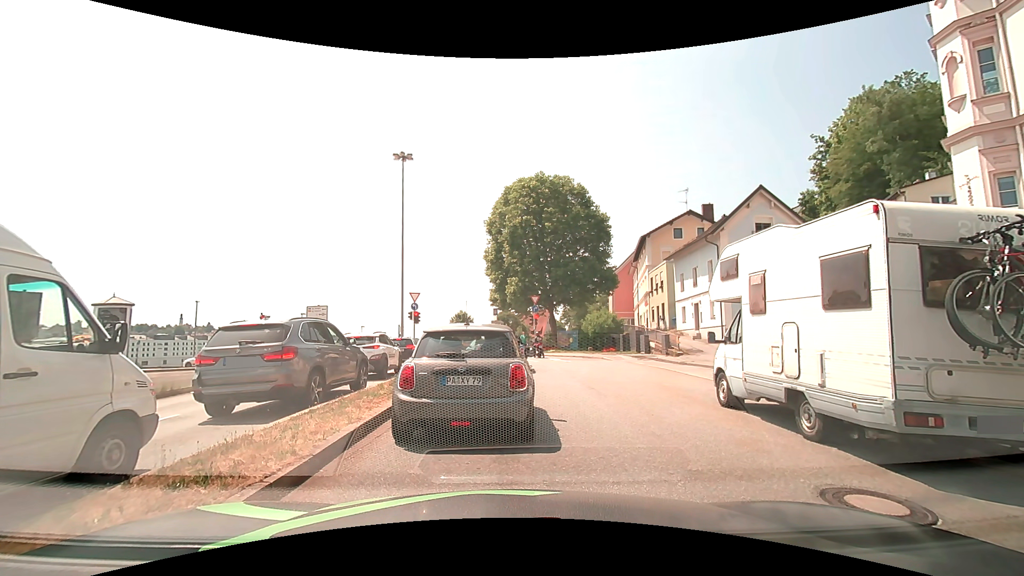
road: primary_link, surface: asphalt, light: Day
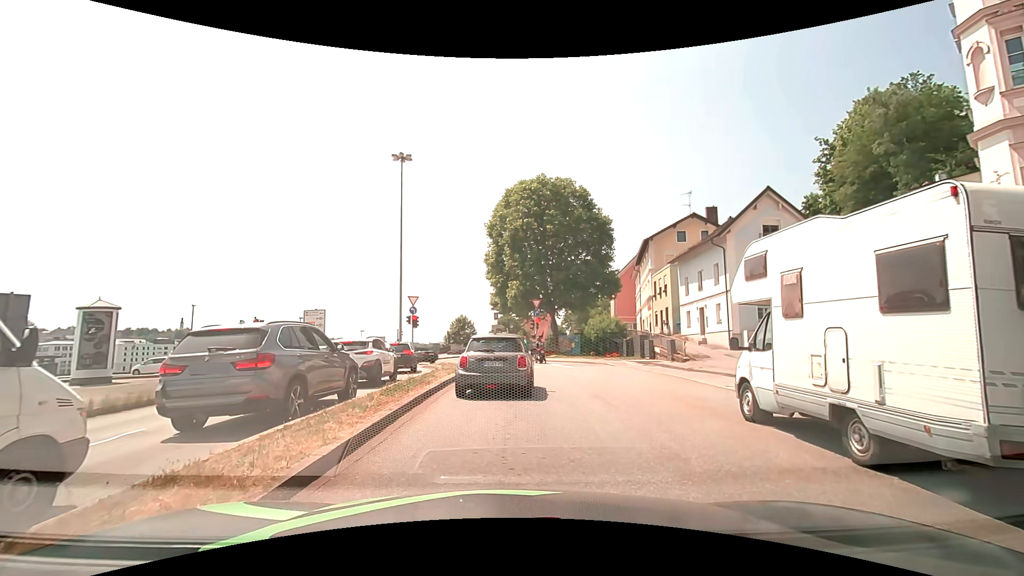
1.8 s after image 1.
(0.0, +1.0) m; 0°
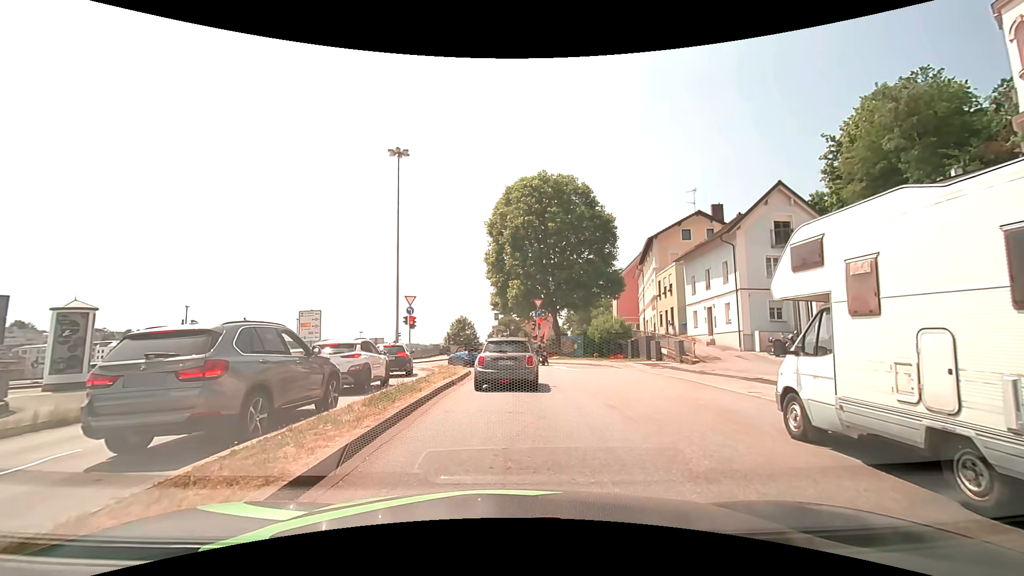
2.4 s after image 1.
(0.0, +1.4) m; 0°
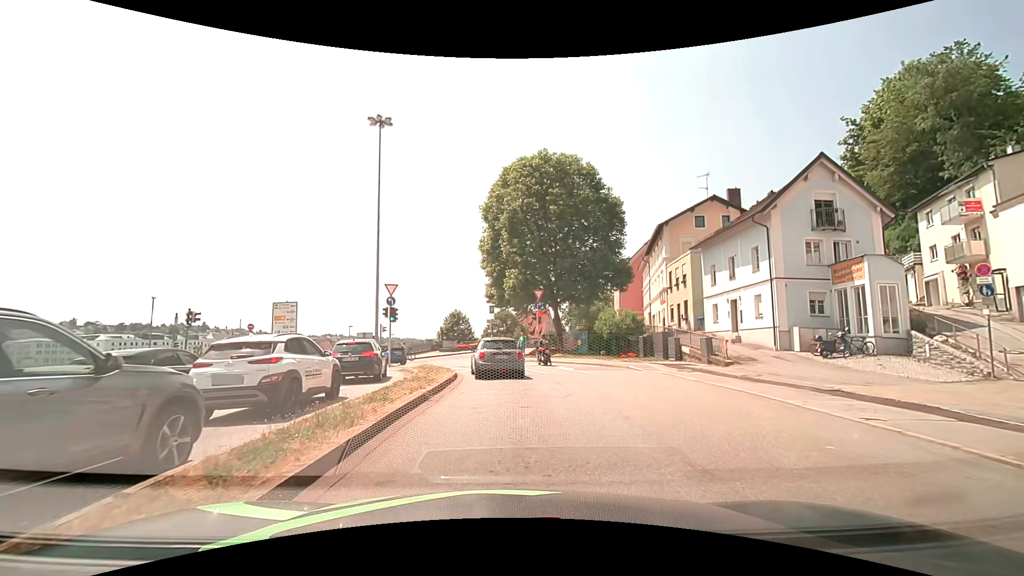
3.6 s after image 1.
(+0.1, +4.9) m; +2°
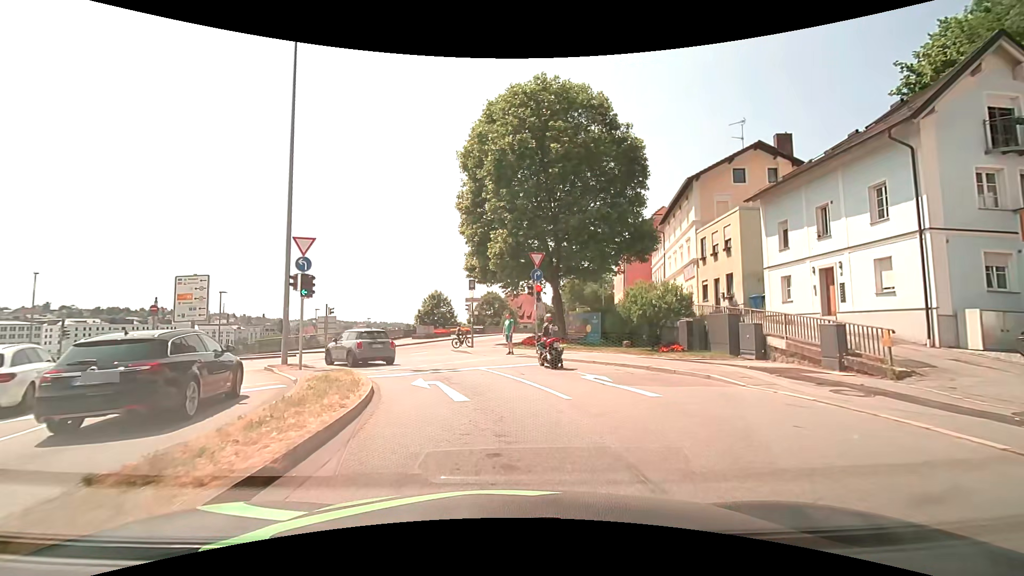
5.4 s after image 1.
(0.0, +11.1) m; 0°
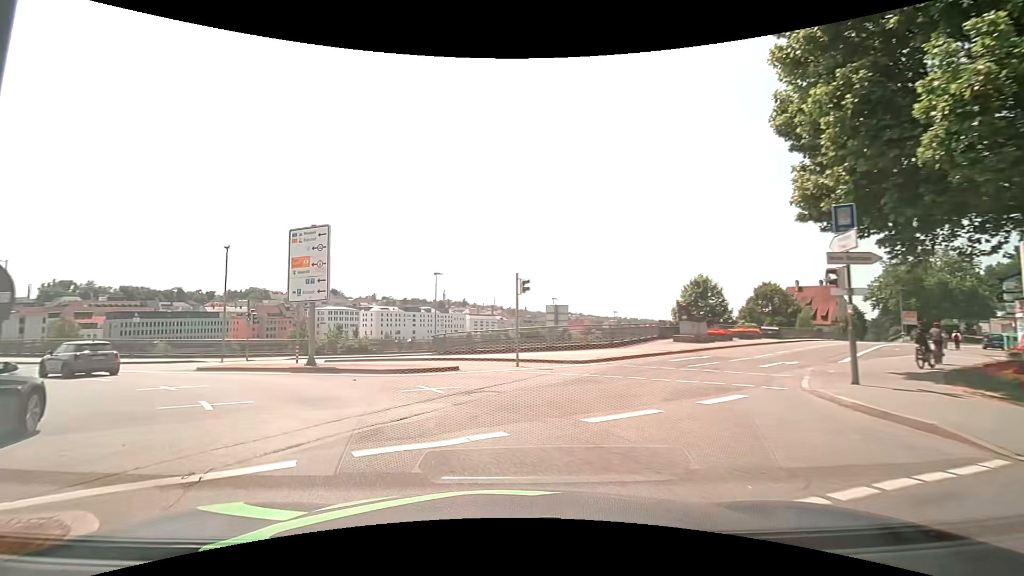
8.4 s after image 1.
(-3.2, +19.0) m; -27°
